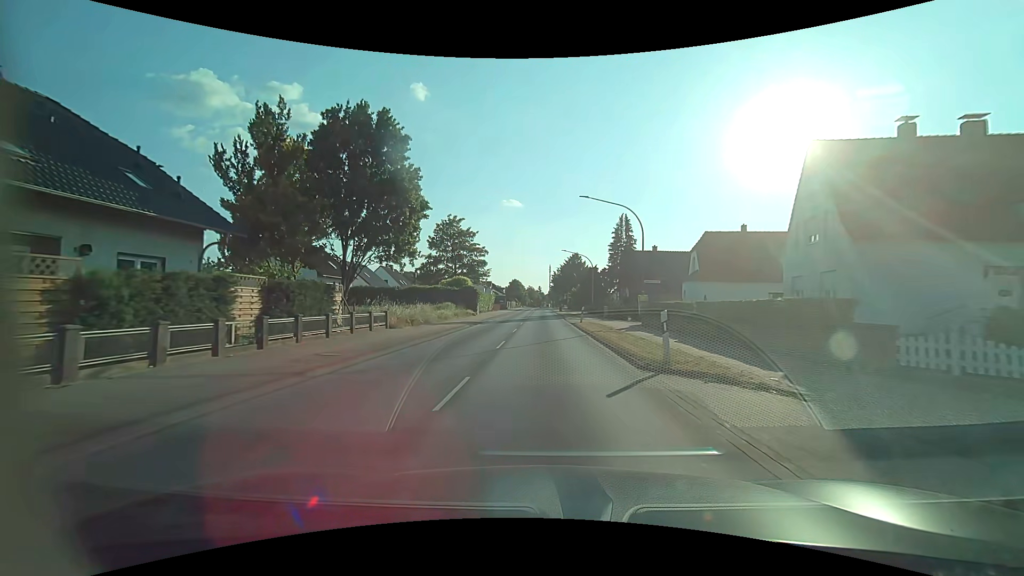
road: primary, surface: asphalt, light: Day
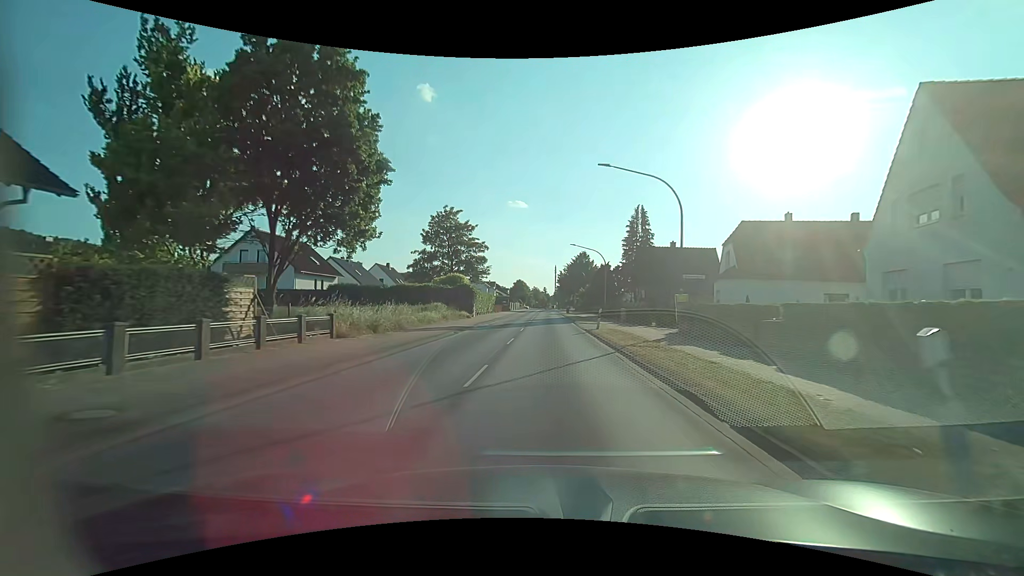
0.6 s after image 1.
(0.0, +7.1) m; 0°
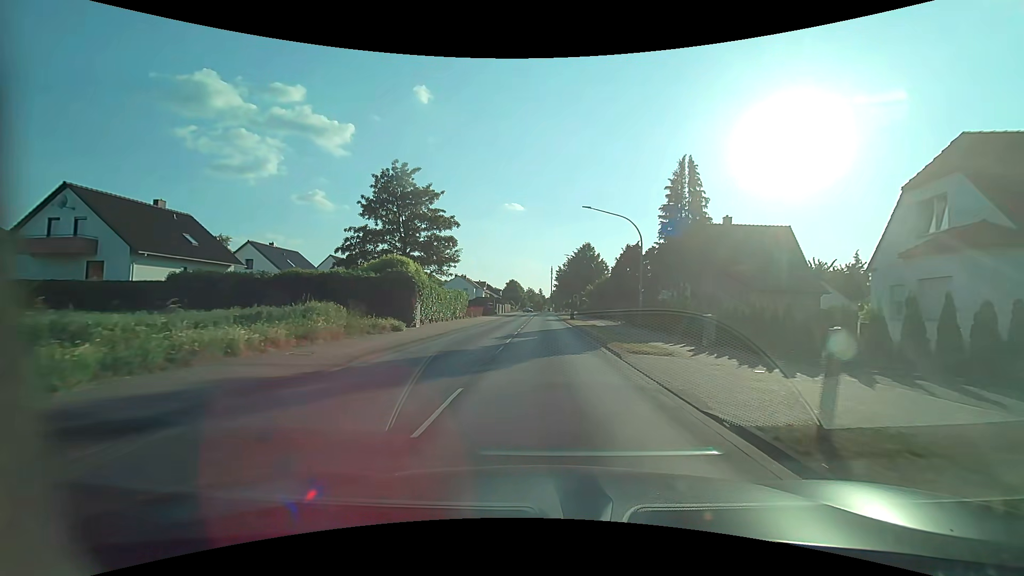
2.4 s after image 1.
(-0.1, +21.2) m; 0°
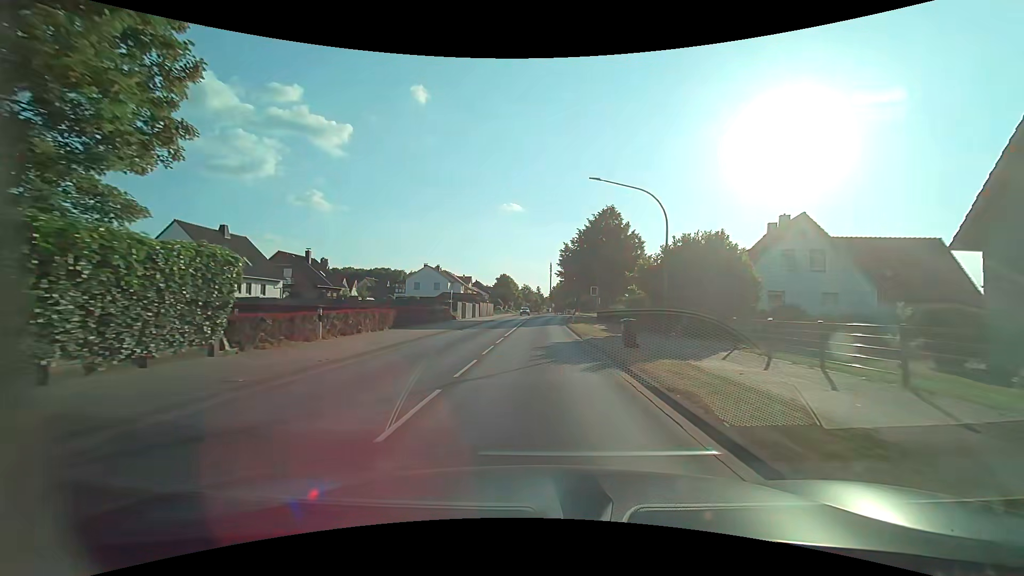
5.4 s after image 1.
(0.0, +36.4) m; 0°
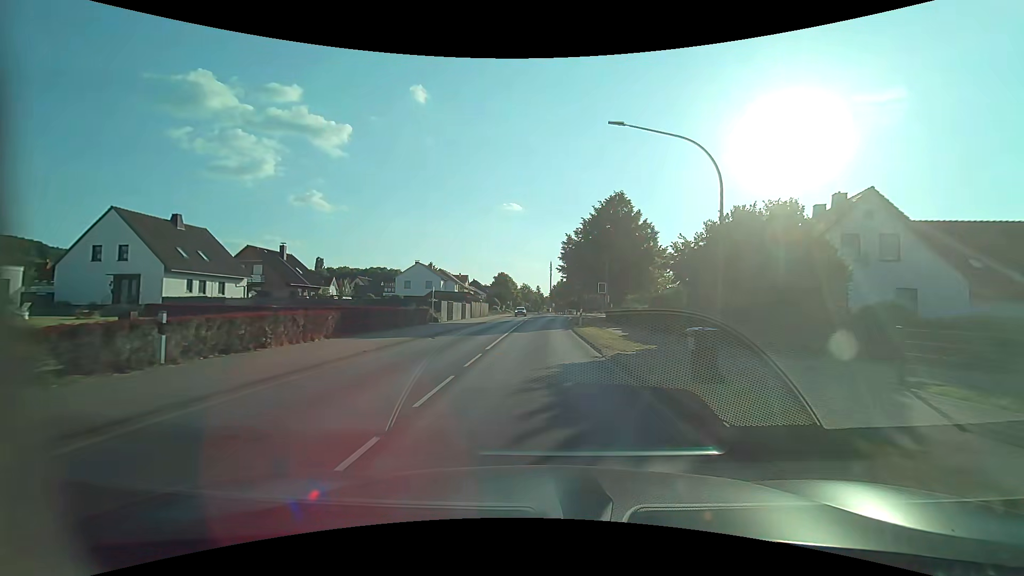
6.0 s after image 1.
(0.0, +7.5) m; 0°
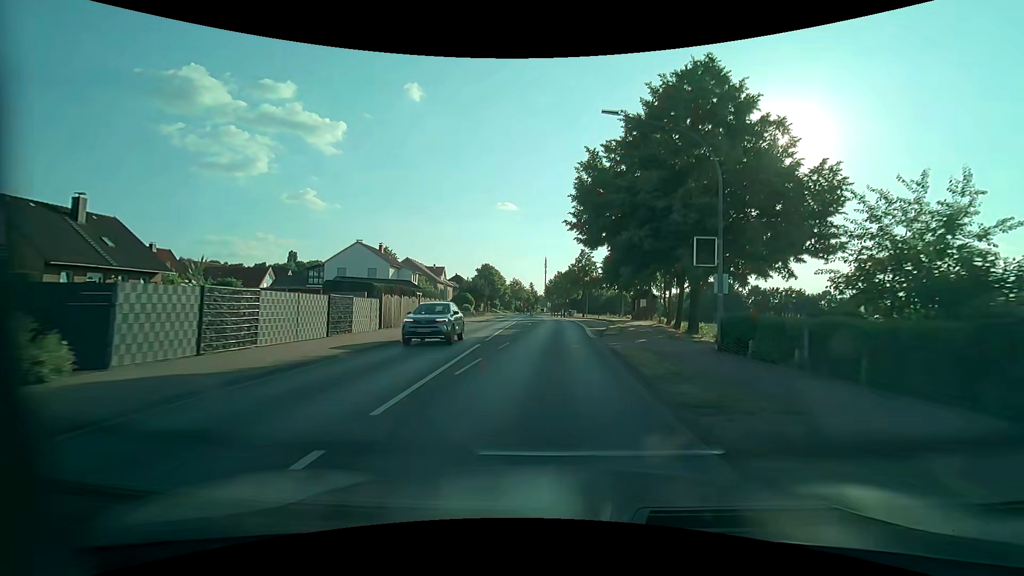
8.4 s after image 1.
(+0.1, +30.4) m; +1°
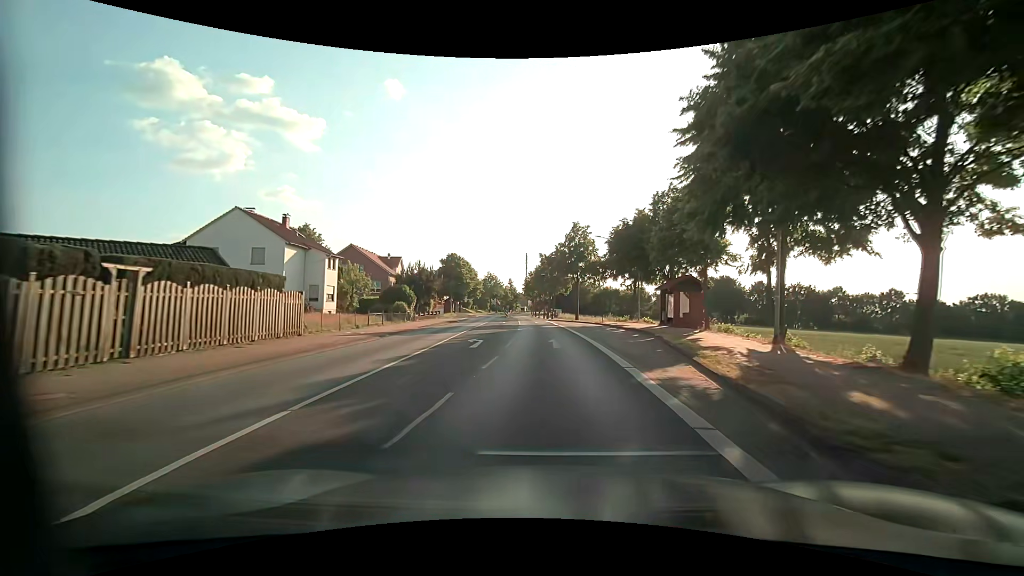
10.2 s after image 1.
(+0.5, +23.2) m; +2°
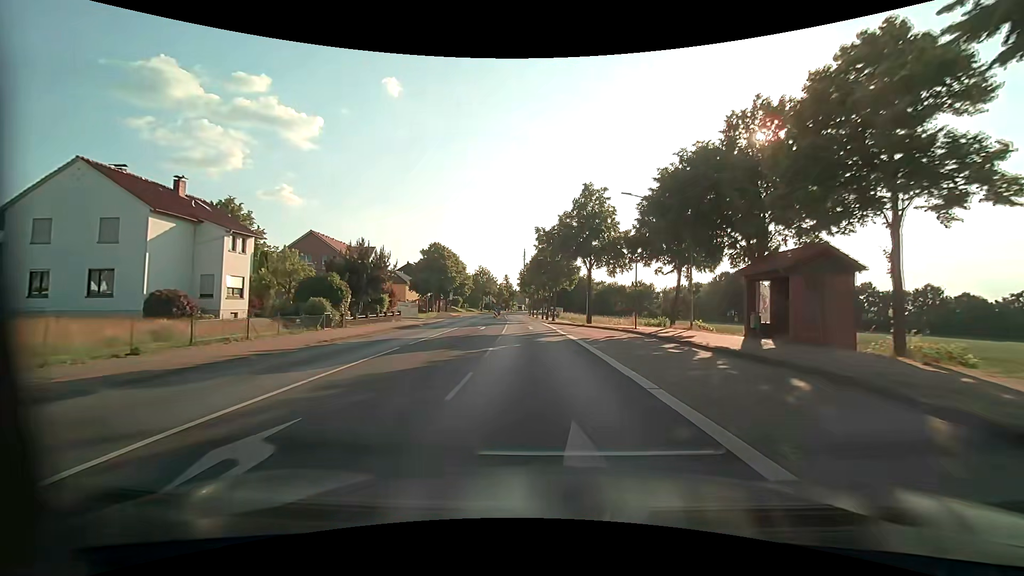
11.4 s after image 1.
(+0.1, +15.7) m; 0°
(0, +10) (0, +20) (-1, +30) (-1, +40) (-2, +50) (-3, +60) (-3, +70) (-4, +80) (-5, +90) (-6, +100) m
